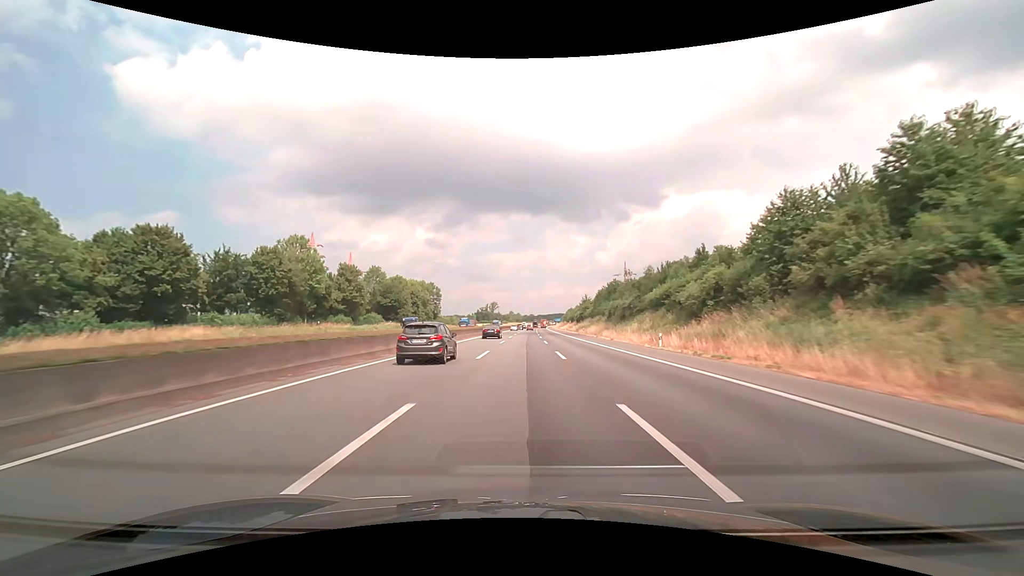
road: motorway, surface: asphalt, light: Day
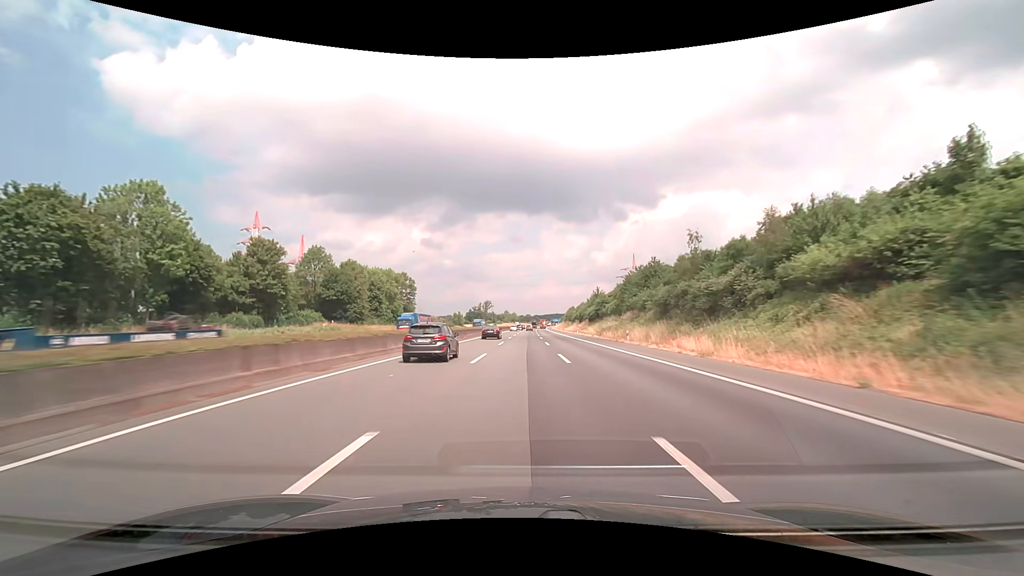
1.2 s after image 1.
(+0.1, +38.0) m; 0°
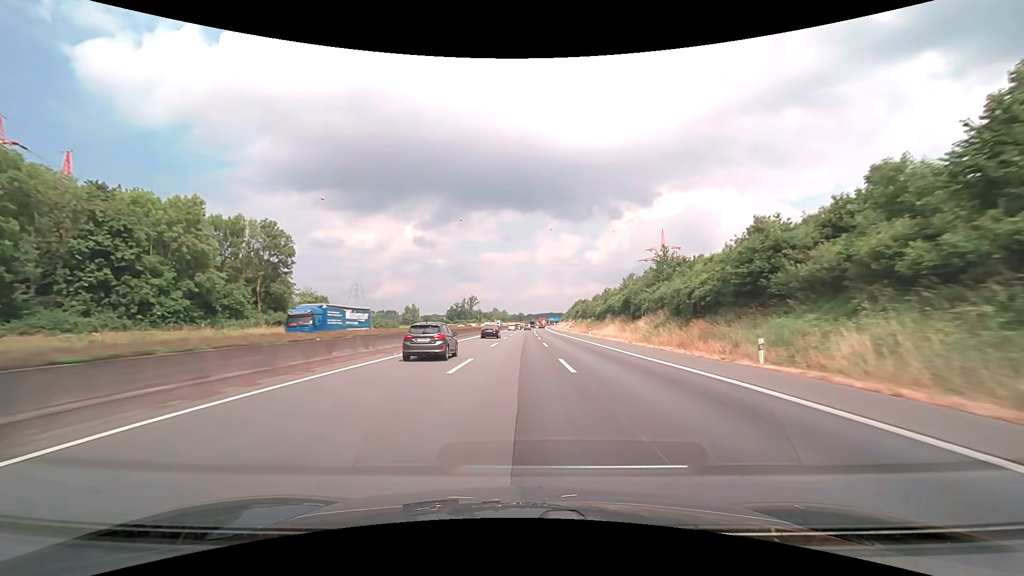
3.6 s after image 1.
(+0.8, +76.0) m; +1°
(0, +10) (0, +20) (0, +30) (0, +40) (0, +50) (0, +60) (0, +70) (0, +80) (0, +90) (+1, +100) m
